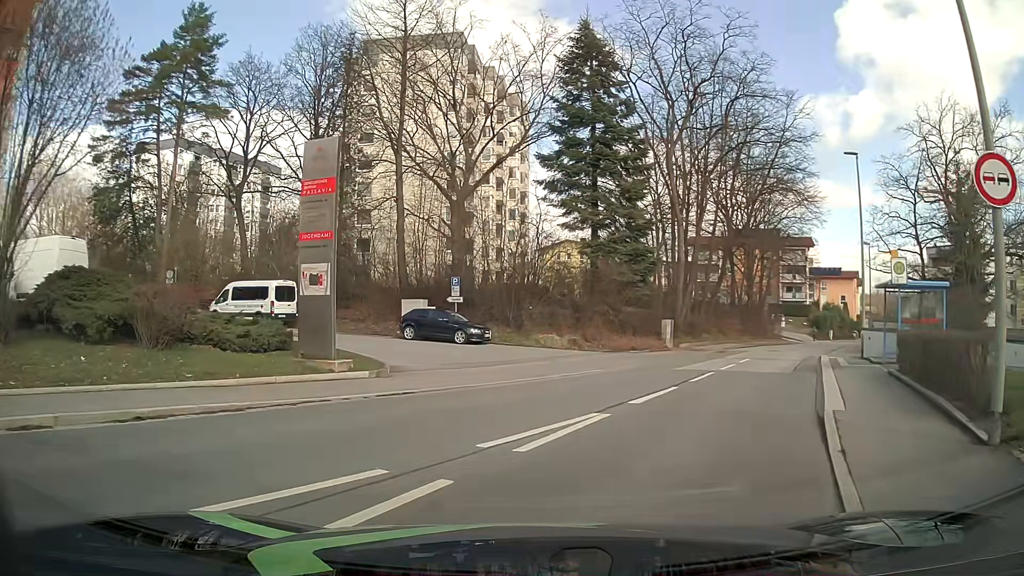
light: Day
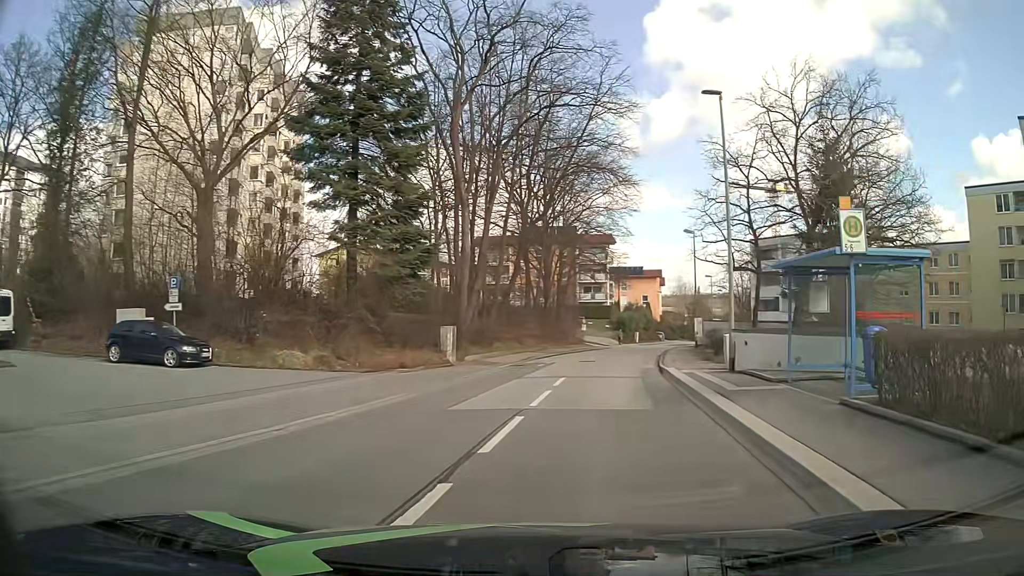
(+1.0, +8.4) m; +15°
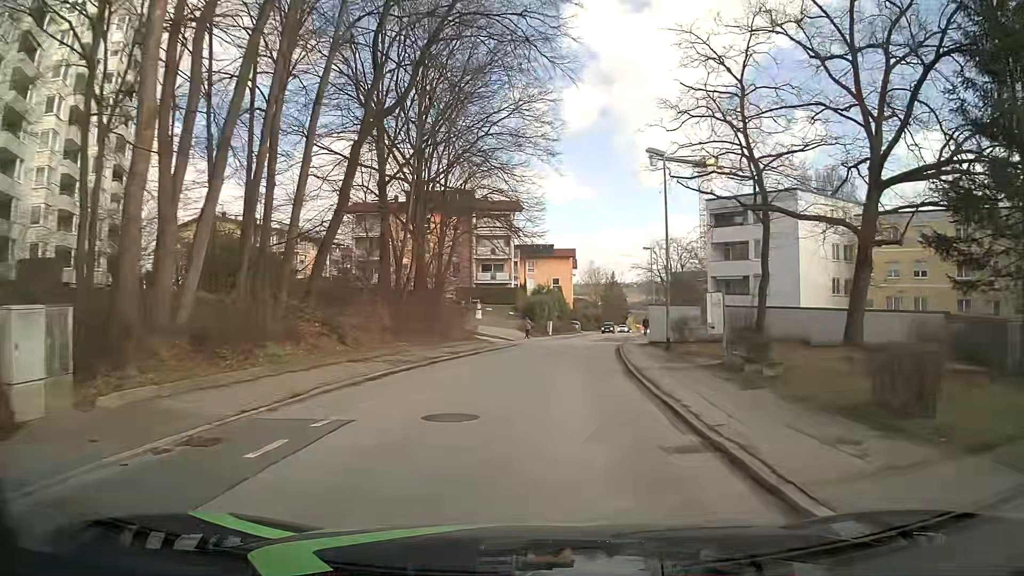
(+2.1, +20.7) m; +9°
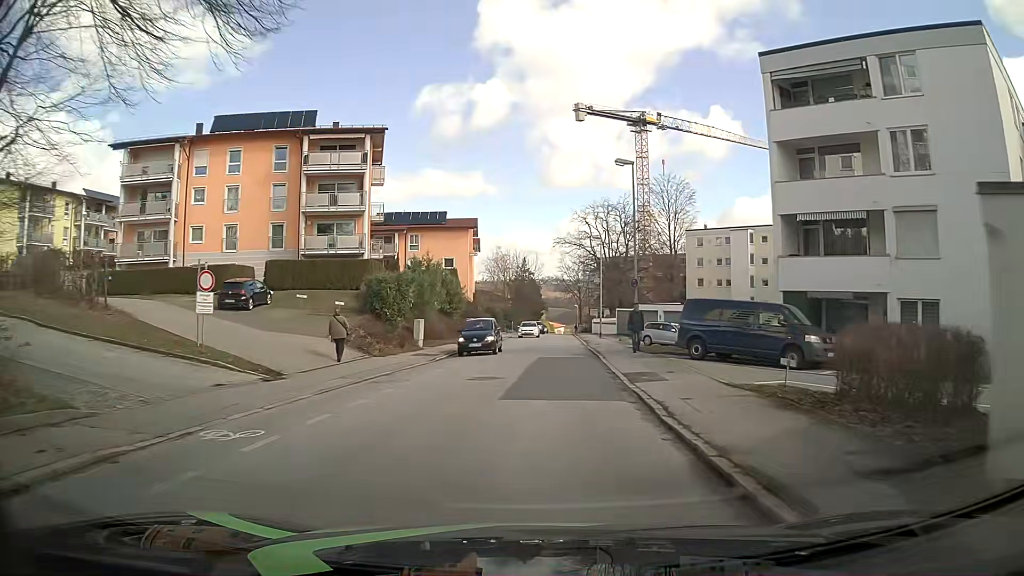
(+2.4, +33.2) m; +8°
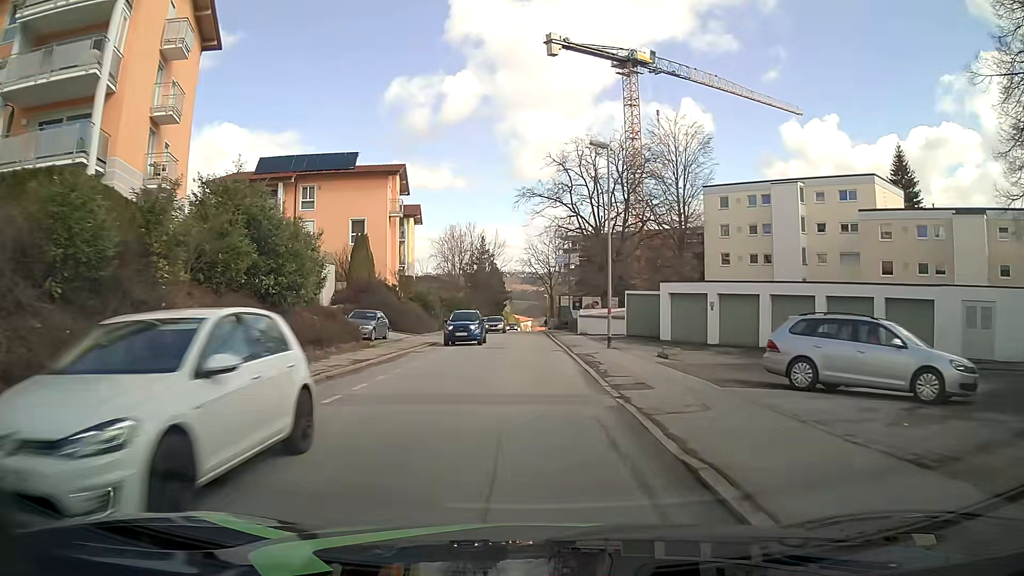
(+0.9, +27.8) m; +3°
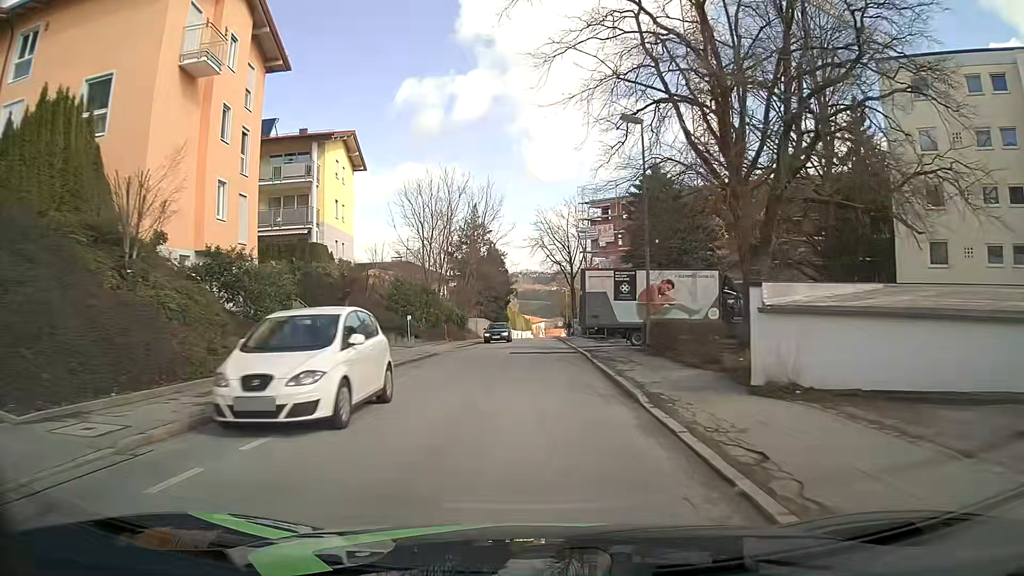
(-0.6, +35.8) m; -1°
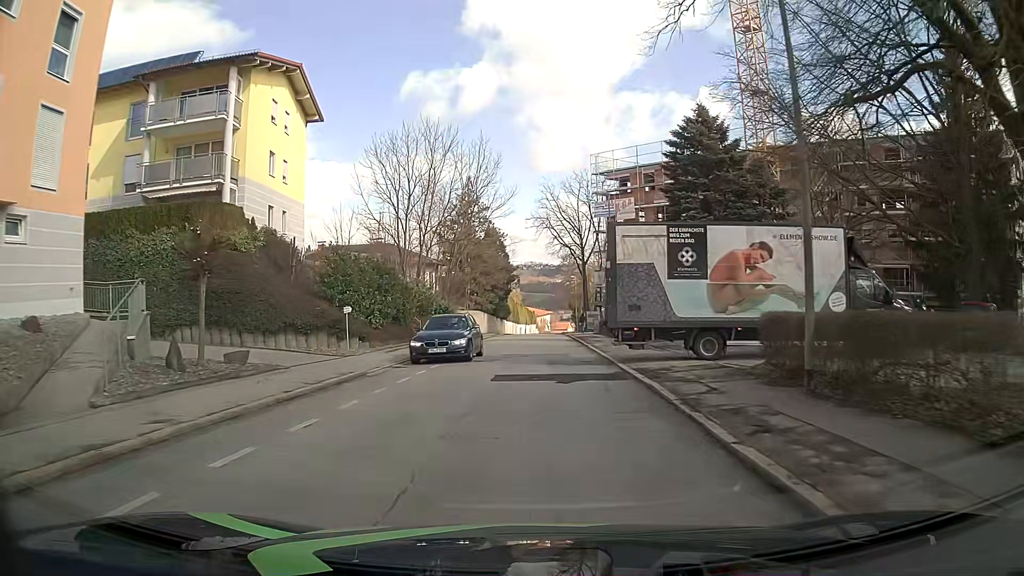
(-0.1, +12.6) m; -1°
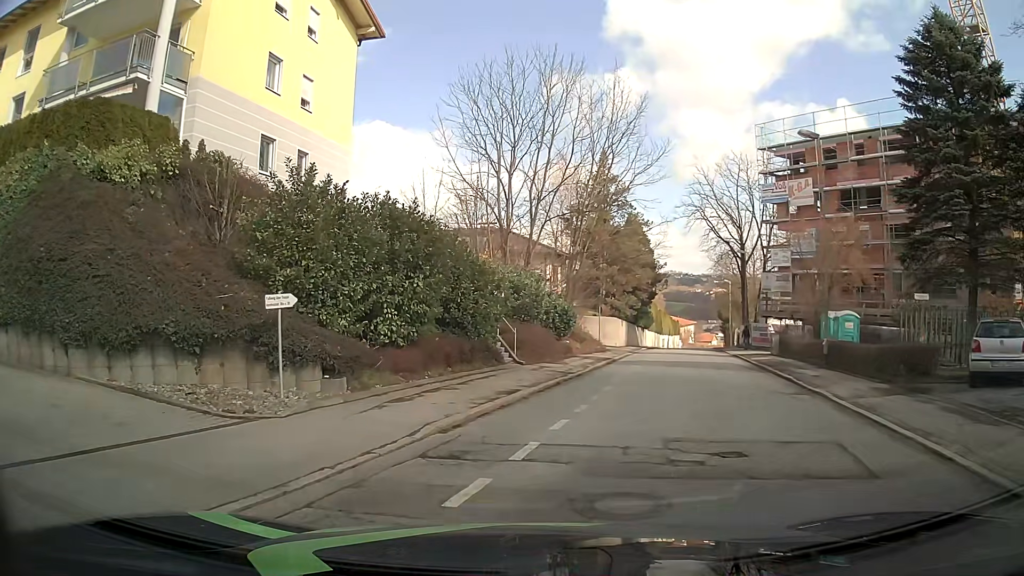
(-0.7, +14.3) m; -12°
(+1, +10) (+4, +19) (+7, +29) (+10, +39) (+12, +48) (+15, +58) (+17, +68) (+19, +77) (+22, +87) (+25, +97) m
